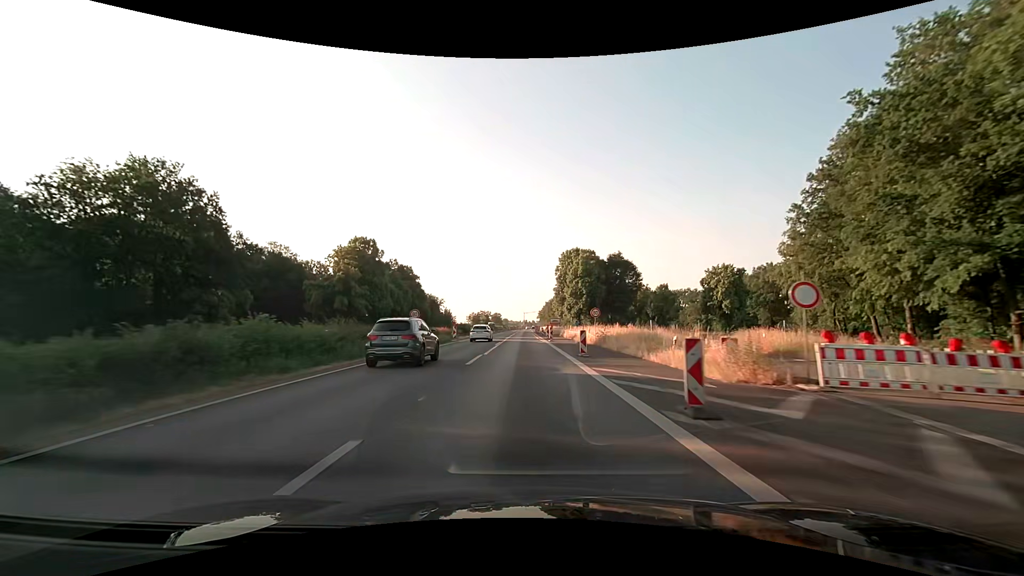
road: motorway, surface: asphalt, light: Day
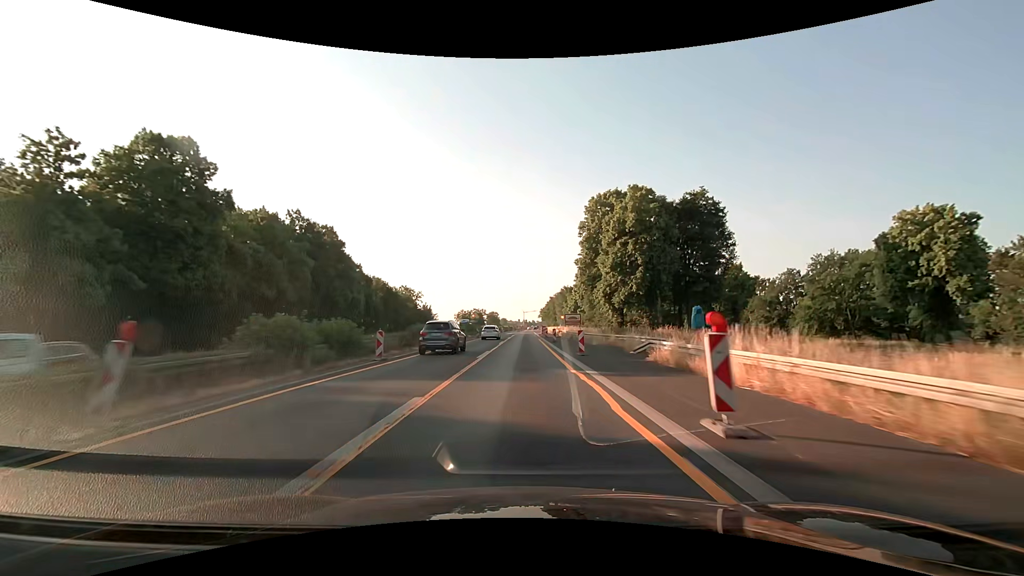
(0.0, +50.3) m; 0°
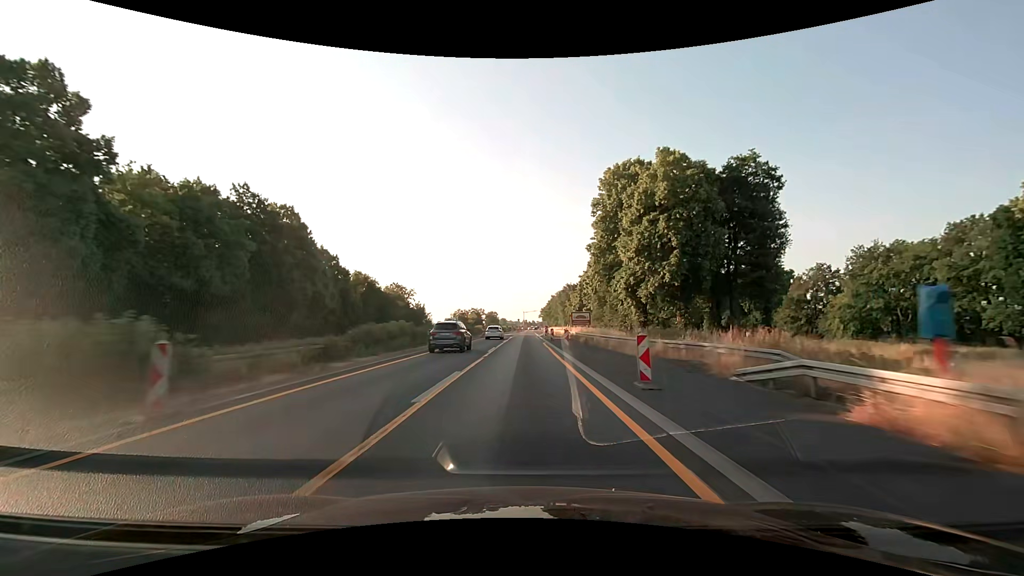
(0.0, +12.5) m; 0°
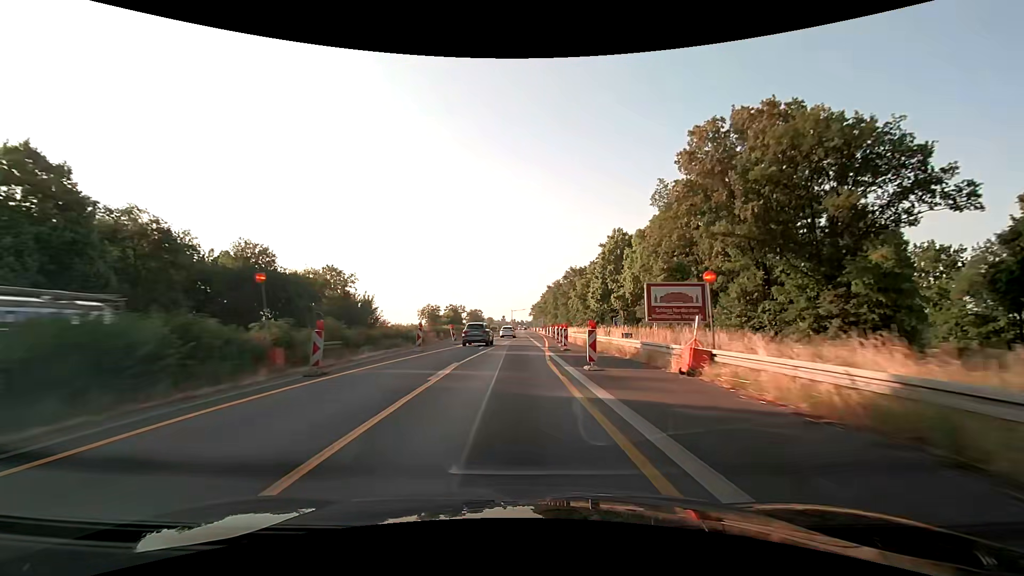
(+0.3, +50.2) m; +2°
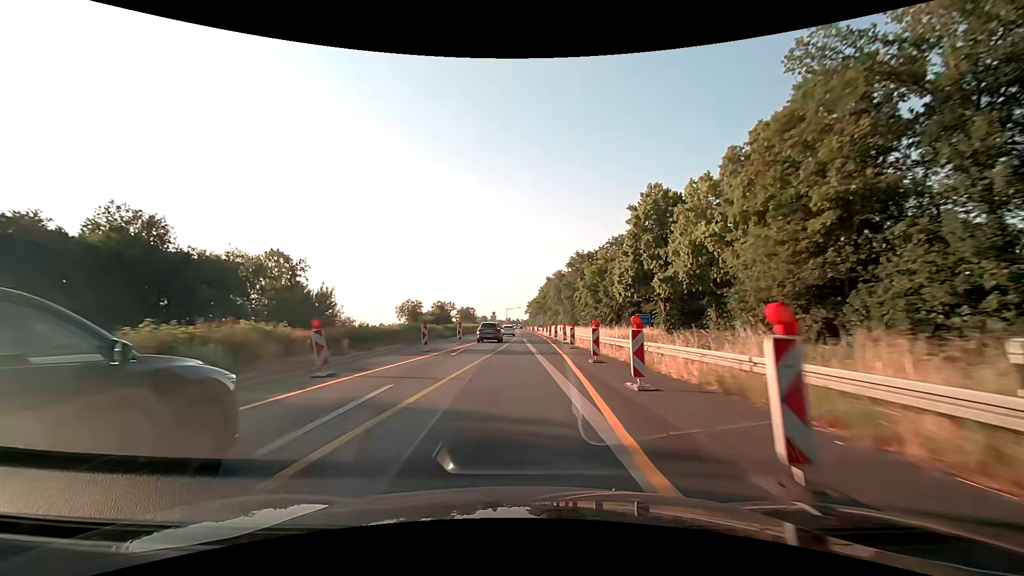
(0.0, +25.1) m; 0°
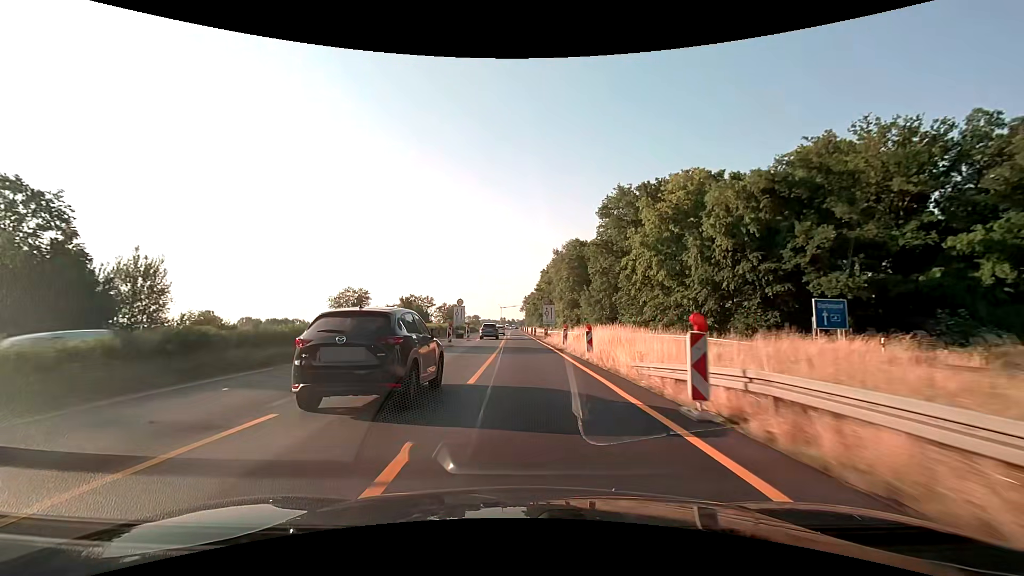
(+0.3, +50.2) m; +1°
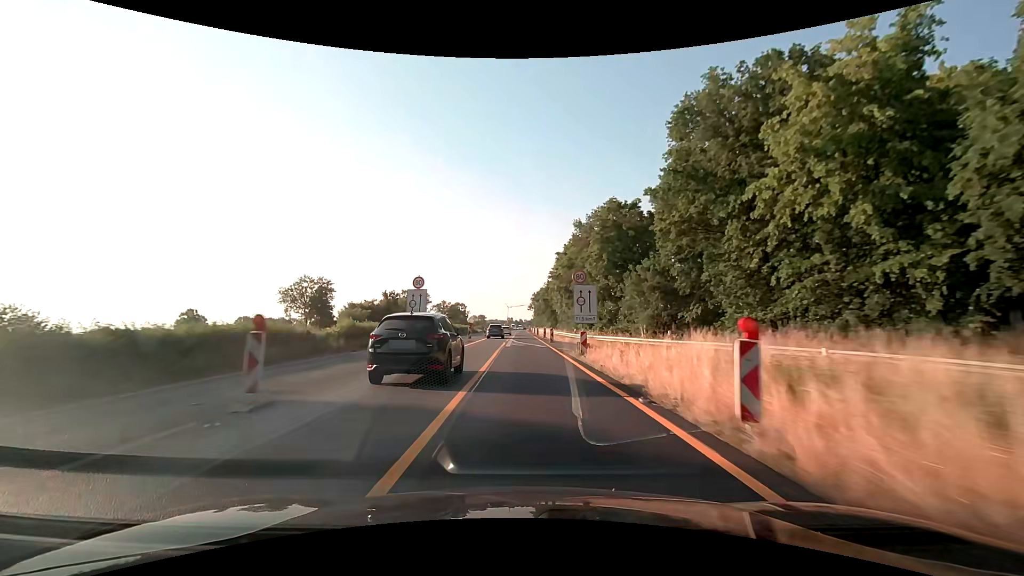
(-0.3, +25.1) m; -1°
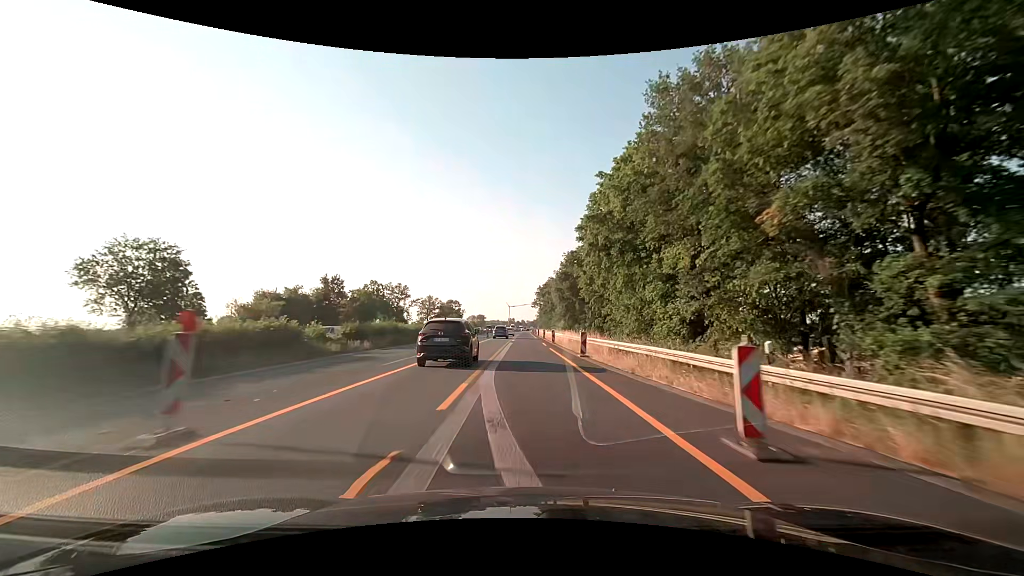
(-0.2, +37.6) m; 0°
(0, +10) (0, +20) (0, +30) (0, +40) (0, +50) (0, +60) (0, +70) (0, +80) (0, +90) (+1, +100) m
